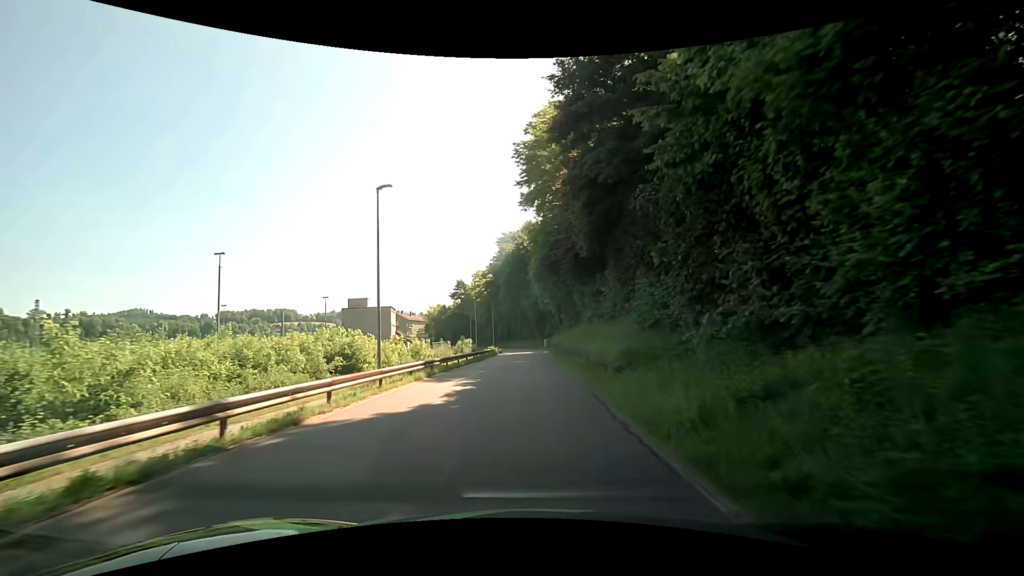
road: residential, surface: asphalt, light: Day
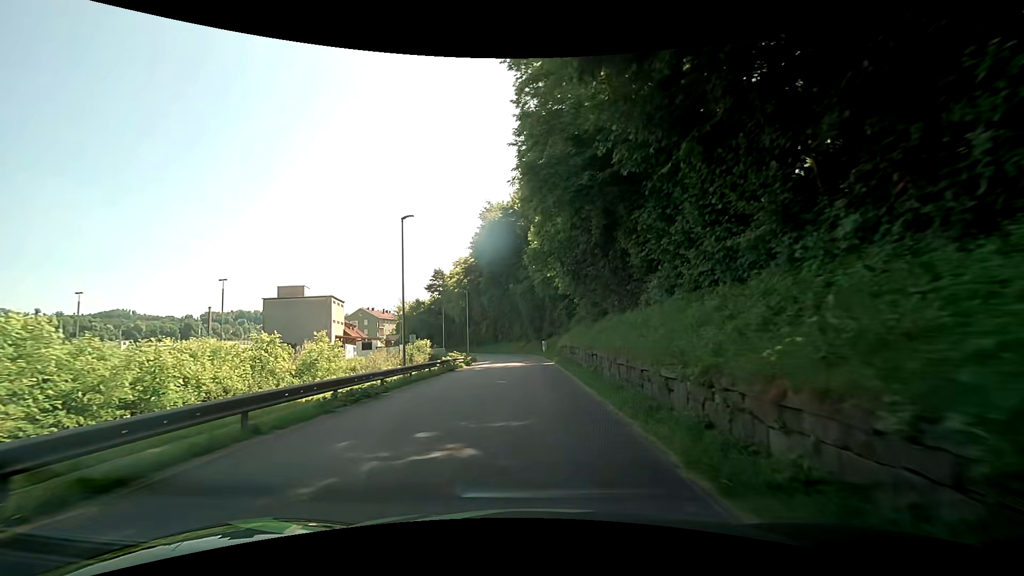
(-0.2, +27.2) m; +1°
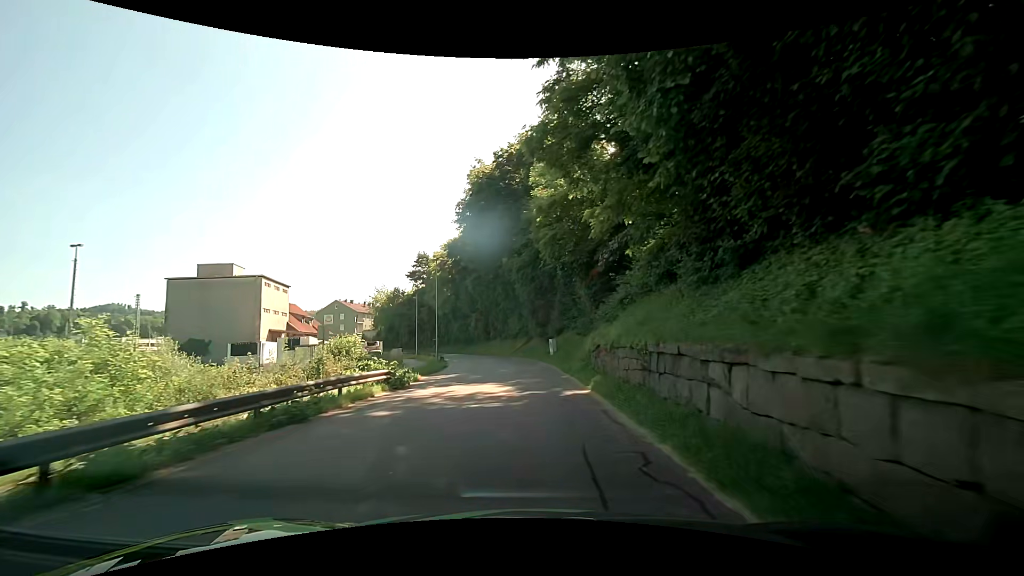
(-0.3, +19.6) m; -1°
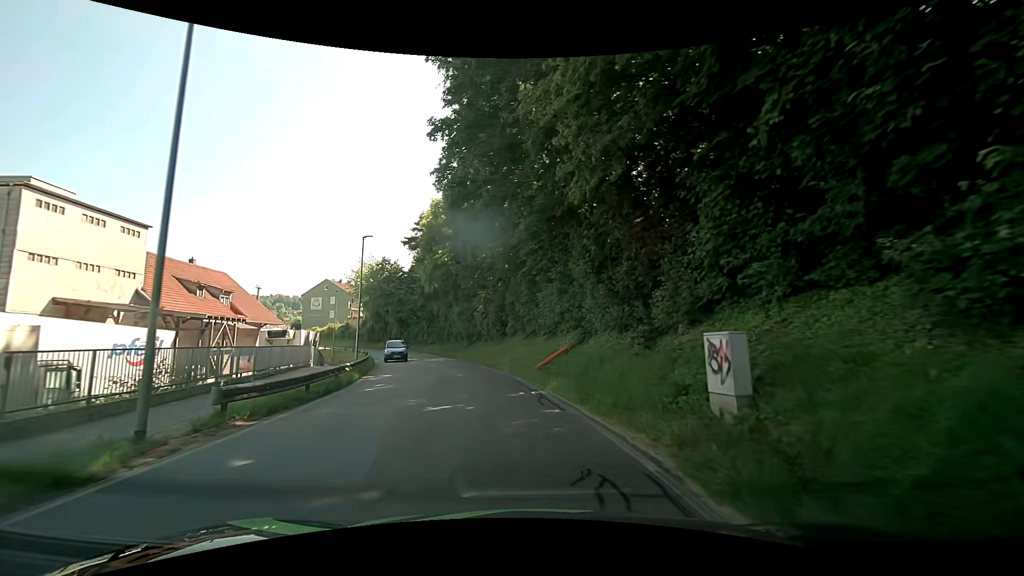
(-0.8, +30.6) m; -5°
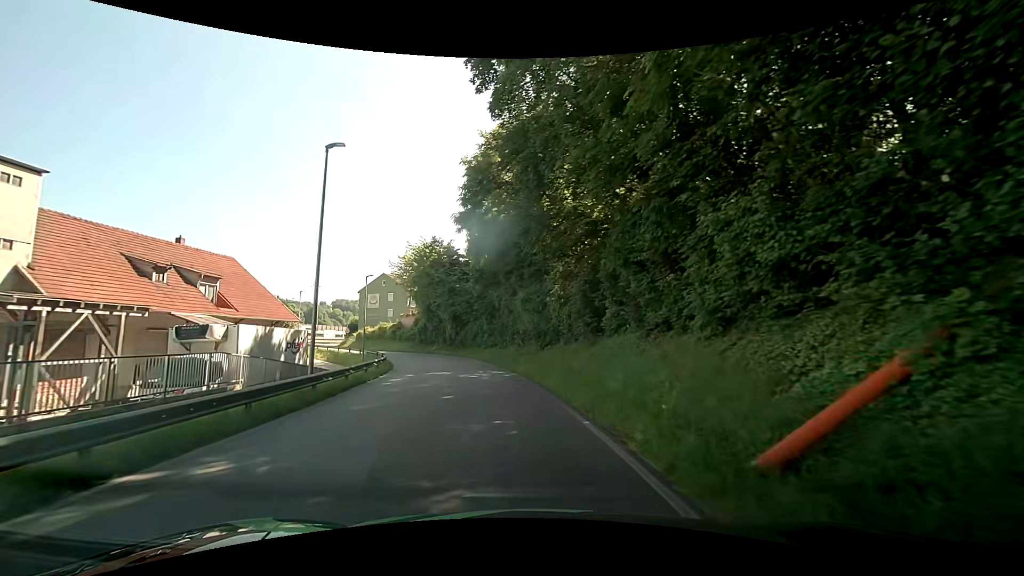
(-1.1, +16.2) m; -8°
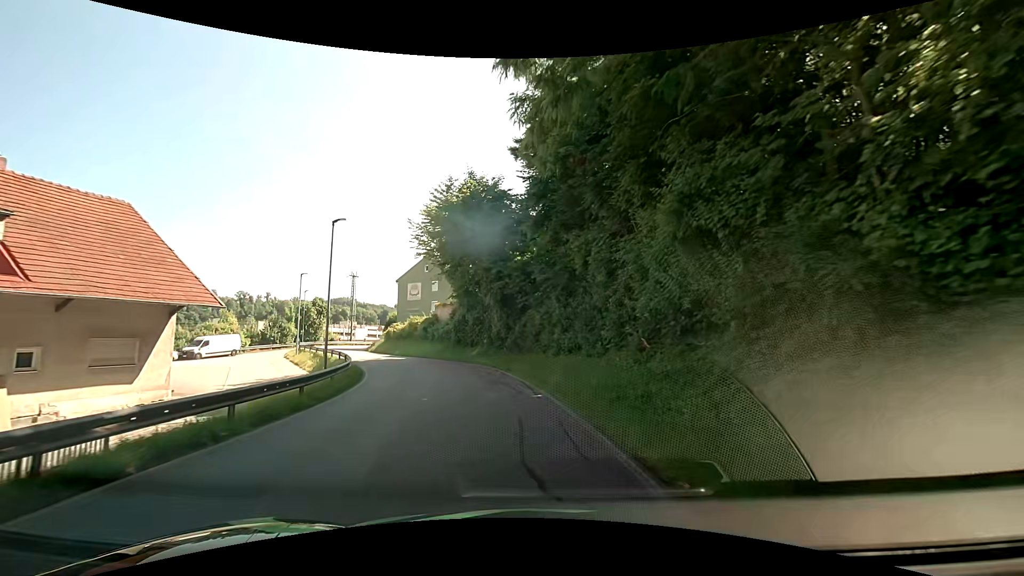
(-2.1, +21.3) m; -9°
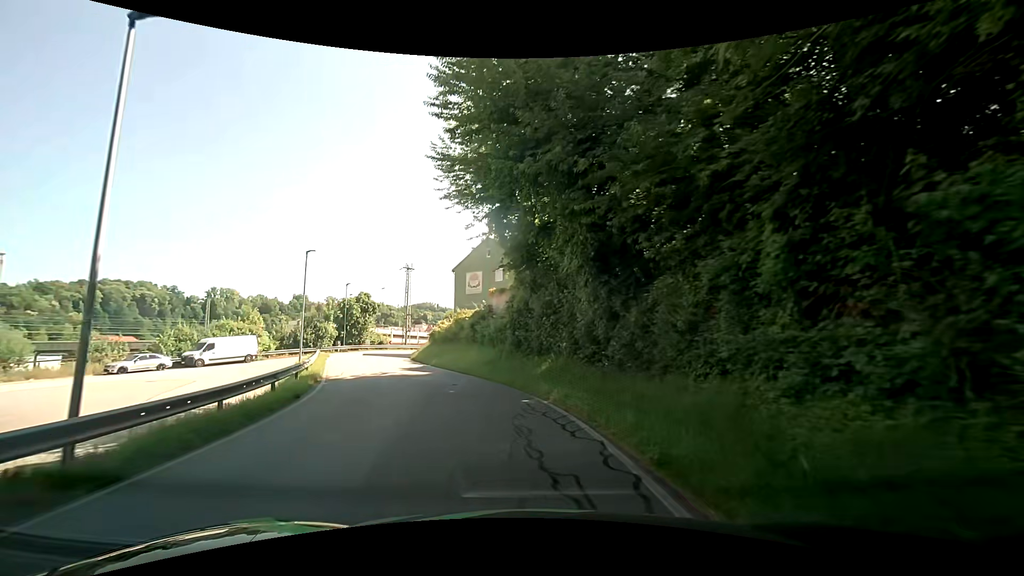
(-1.2, +16.1) m; -9°
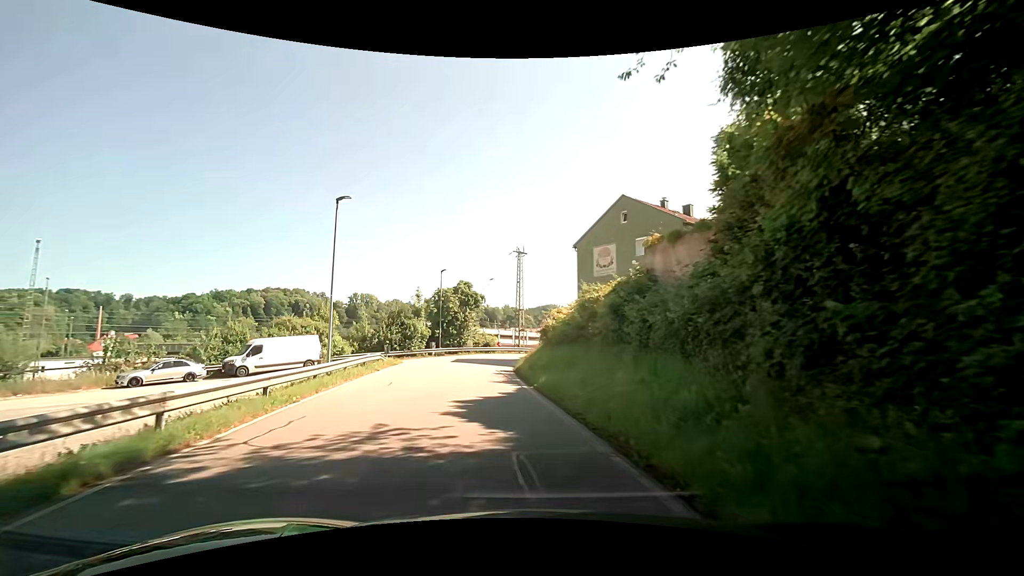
(-2.0, +15.5) m; -15°
(-1, +10) (-2, +20) (-3, +30) (-2, +40) (+1, +49) (+7, +57) (+15, +63) (+23, +69) (+31, +75) (+39, +81) m
